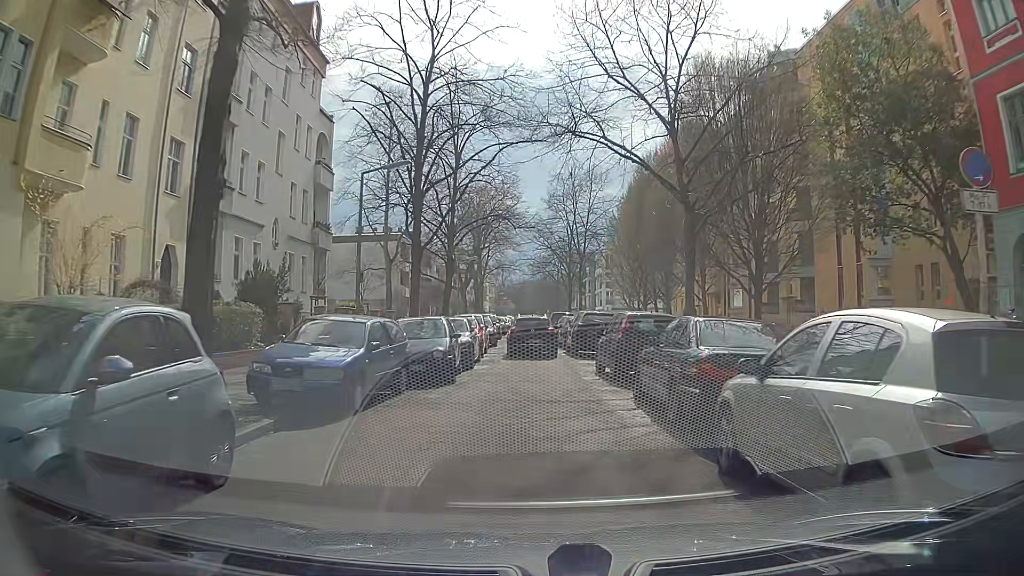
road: residential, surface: asphalt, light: Day
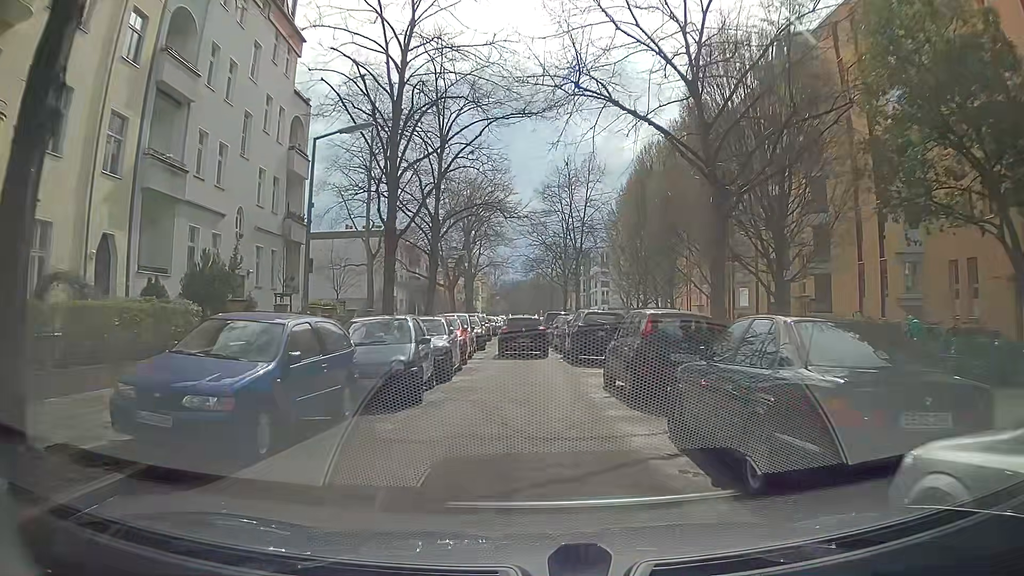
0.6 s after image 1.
(-0.1, +3.5) m; 0°
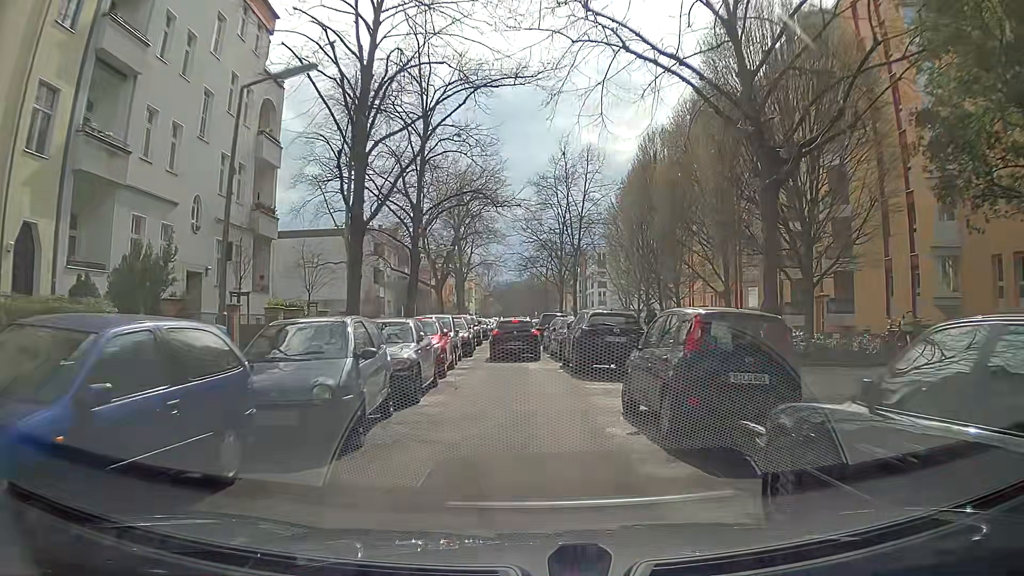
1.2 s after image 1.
(-0.1, +3.6) m; -1°
